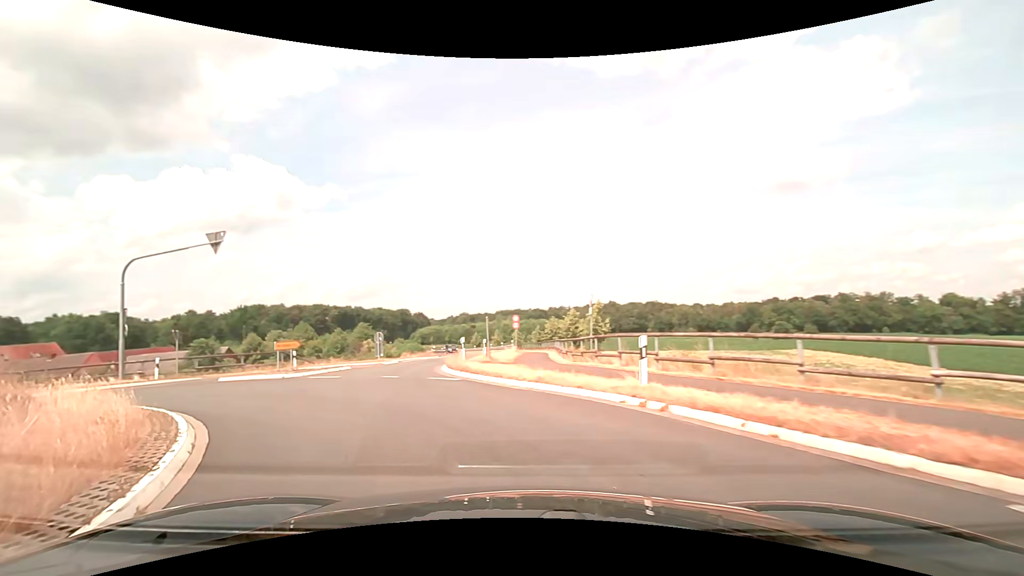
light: Day
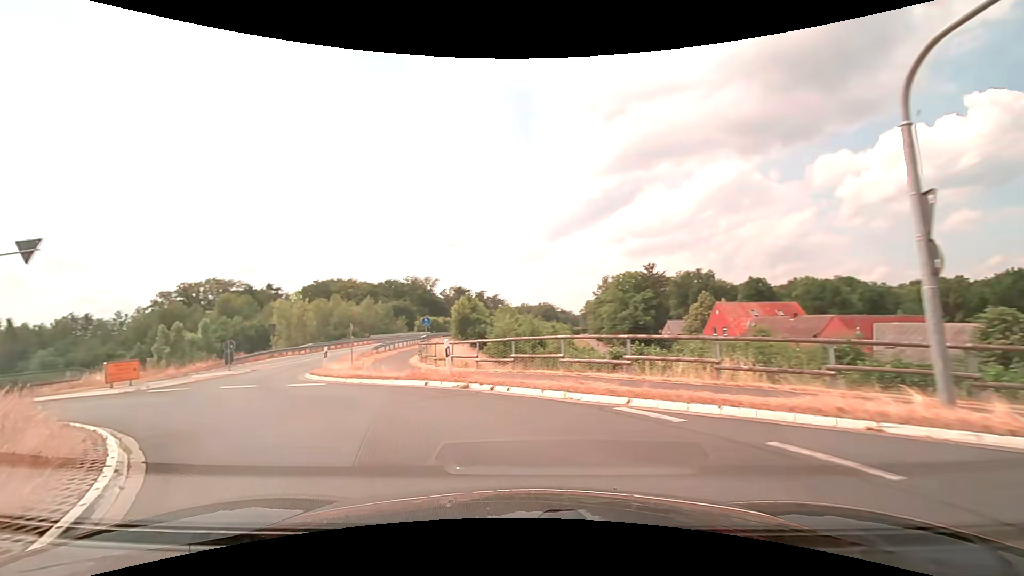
(-11.8, +16.2) m; -71°
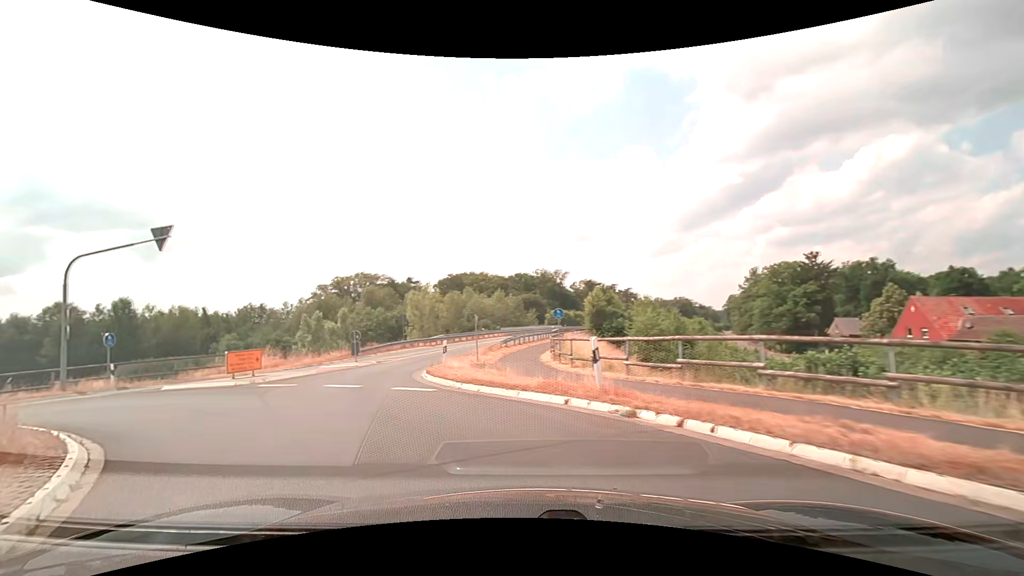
(-0.6, +4.3) m; -15°
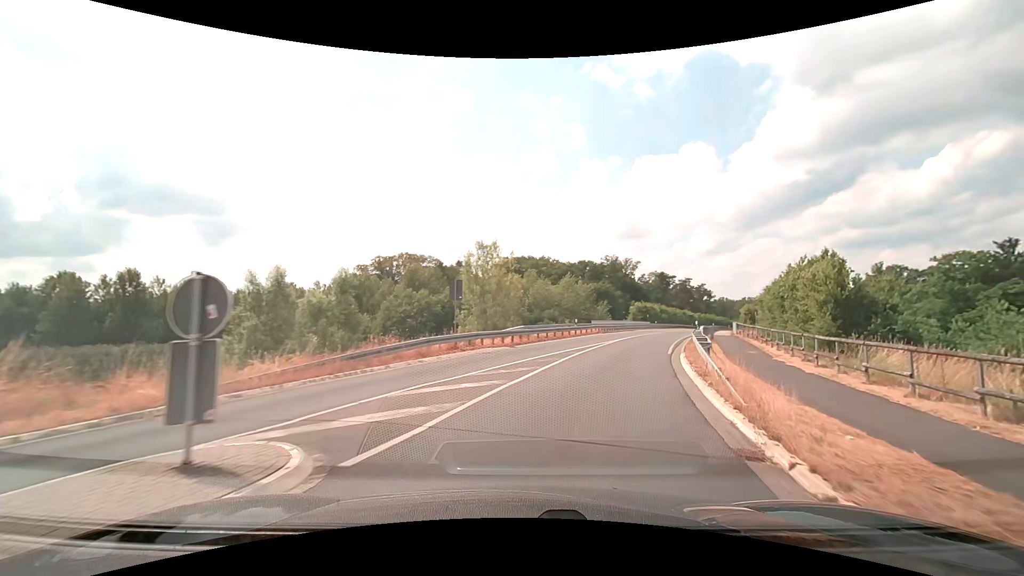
(-6.2, +23.2) m; -7°
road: secondary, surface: asphalt
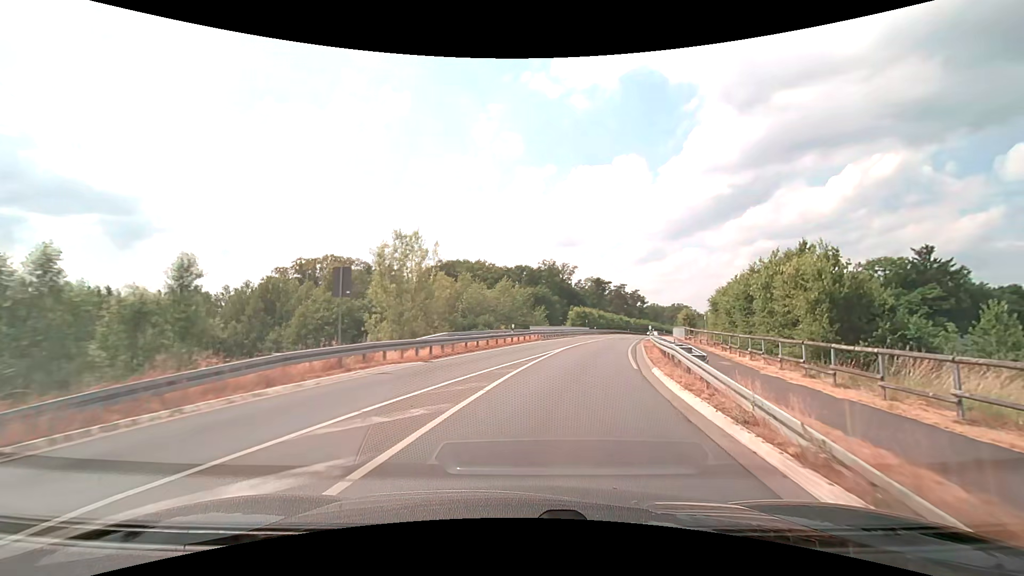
(+0.4, +6.3) m; +7°
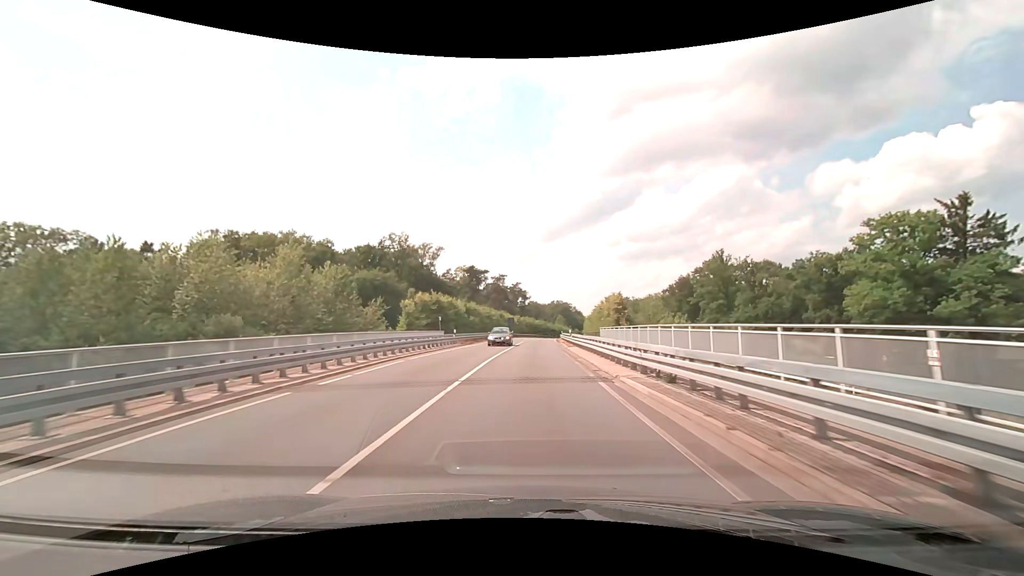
(+7.7, +43.8) m; +15°
(0, +10) (0, +20) (0, +30) (+1, +40) (+1, +50) (+2, +60) (+2, +70) (+3, +80) (+4, +90) (+5, +100) m
